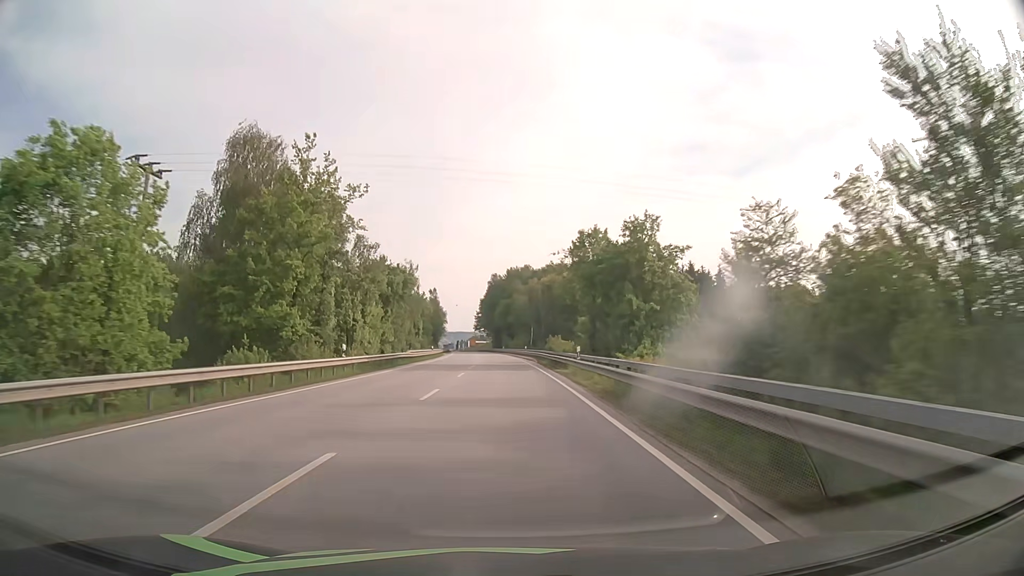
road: primary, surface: asphalt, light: Day
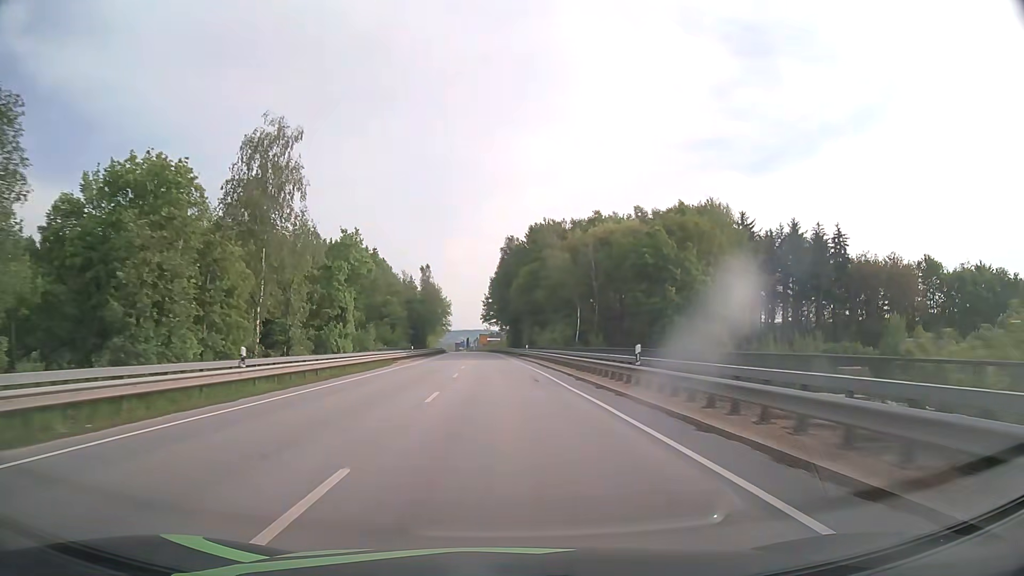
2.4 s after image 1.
(-0.8, +61.2) m; -2°
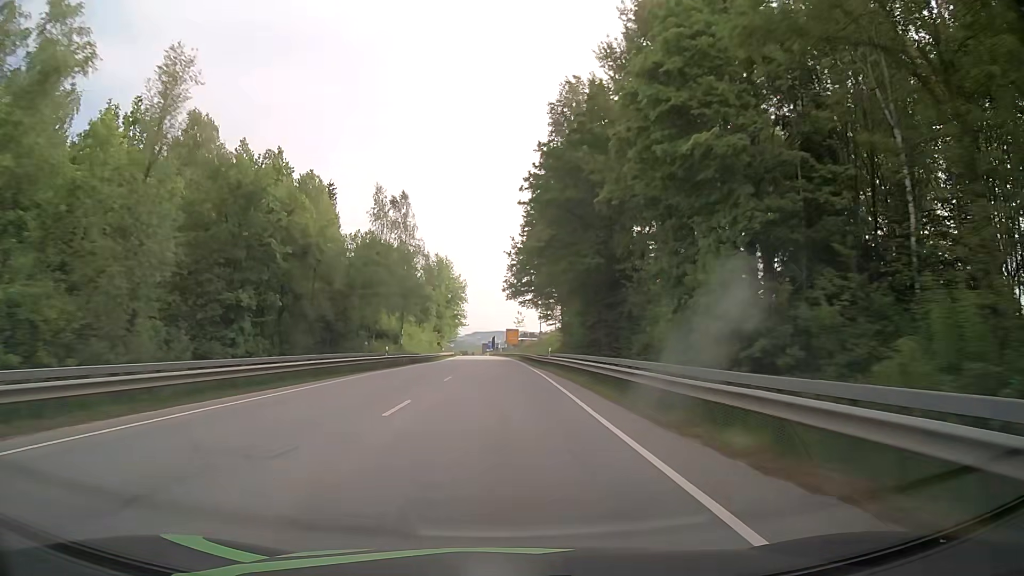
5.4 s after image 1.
(-1.7, +76.0) m; -3°
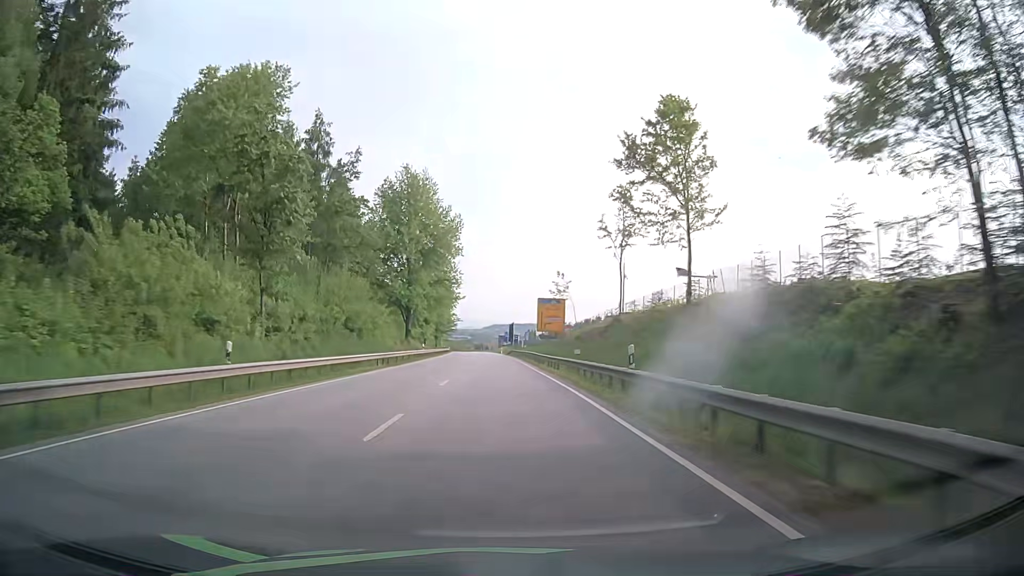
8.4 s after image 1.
(-0.8, +76.1) m; -1°
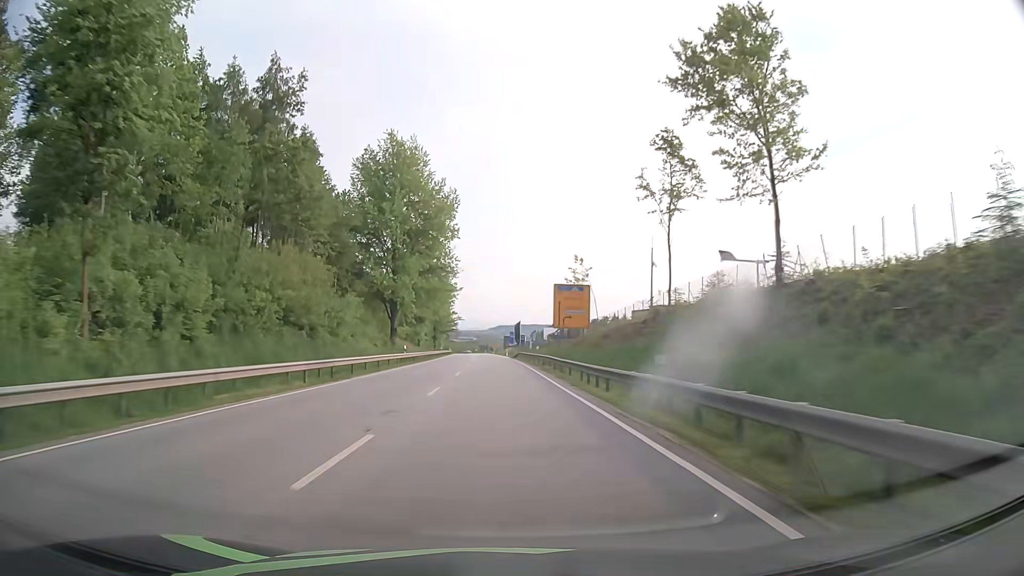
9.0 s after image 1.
(0.0, +15.3) m; 0°
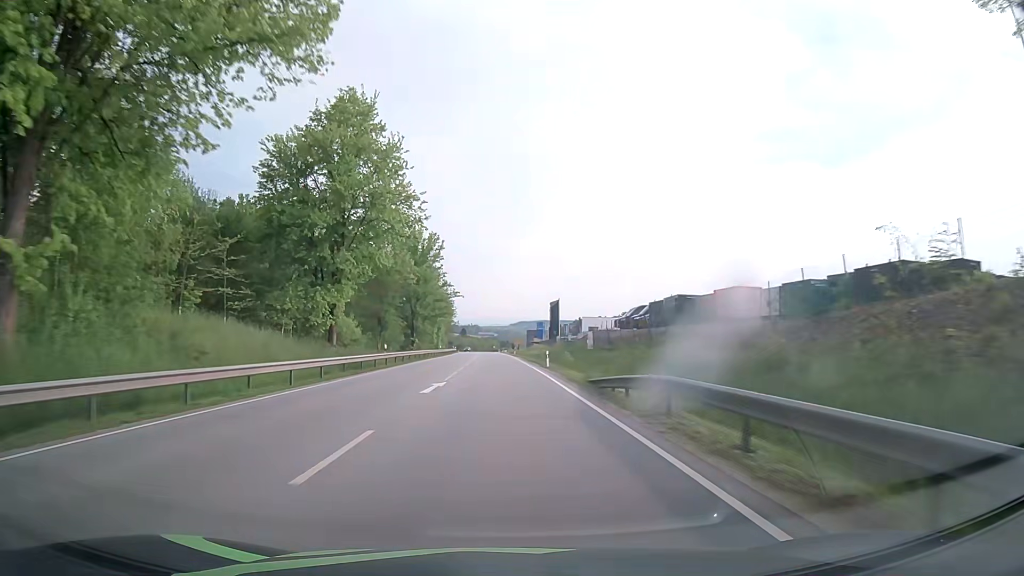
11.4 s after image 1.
(-1.5, +61.3) m; -2°
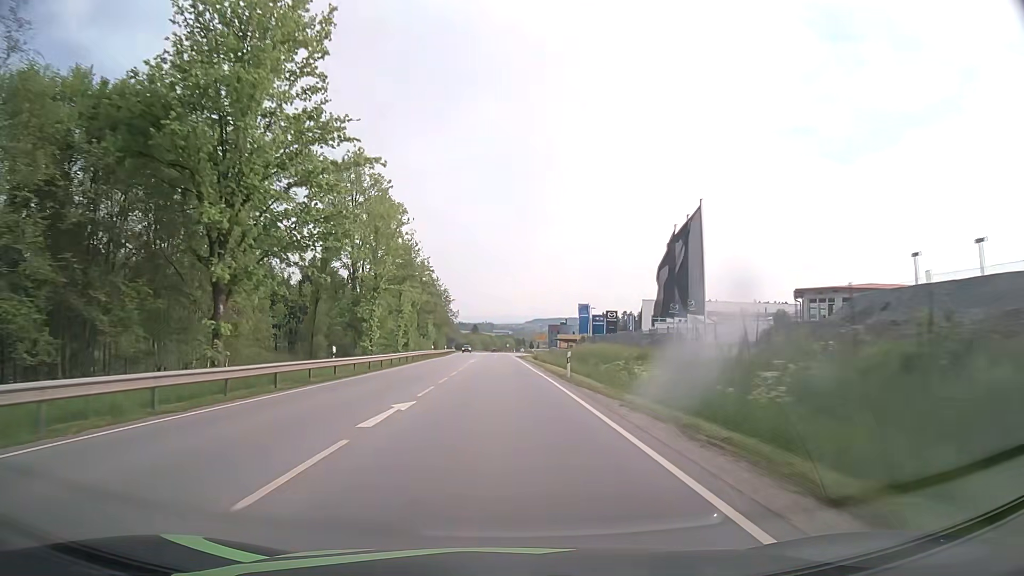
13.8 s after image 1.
(-0.8, +61.8) m; -1°
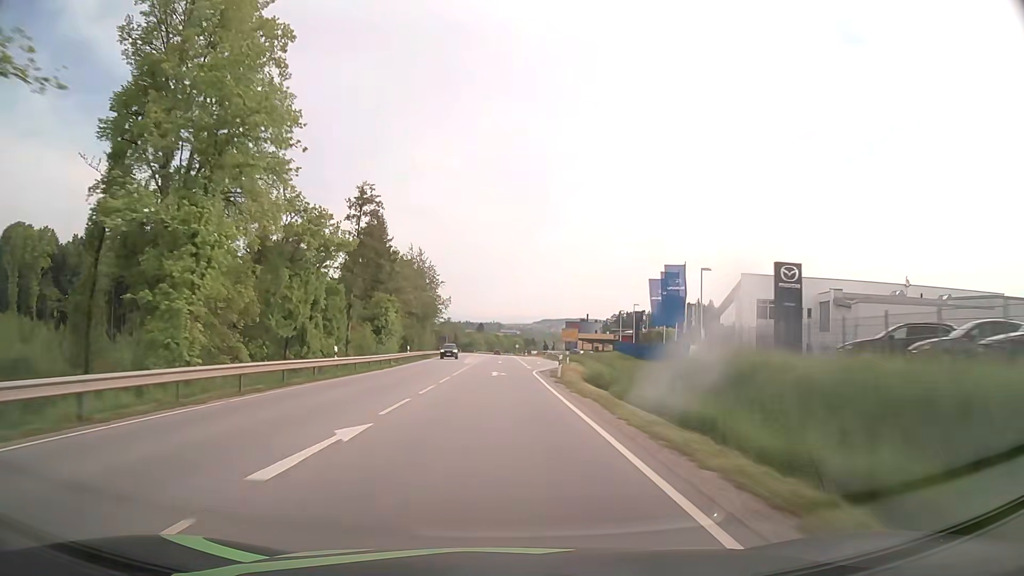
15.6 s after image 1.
(-0.2, +46.6) m; -1°
(0, +10) (0, +20) (0, +30) (0, +40) (0, +50) (0, +60) (0, +70) (0, +80) (0, +90) (0, +100) m
